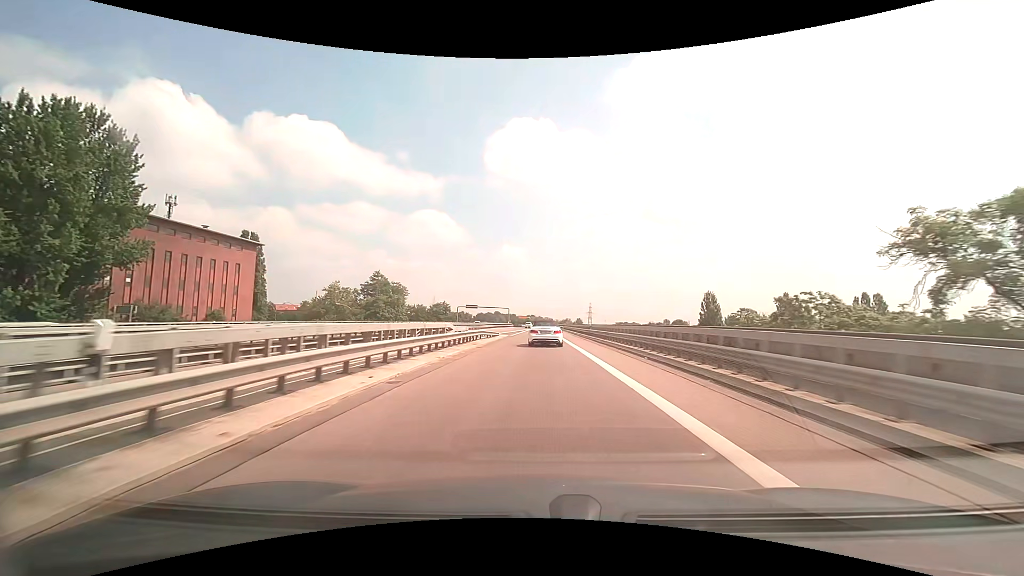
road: trunk_link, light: Day
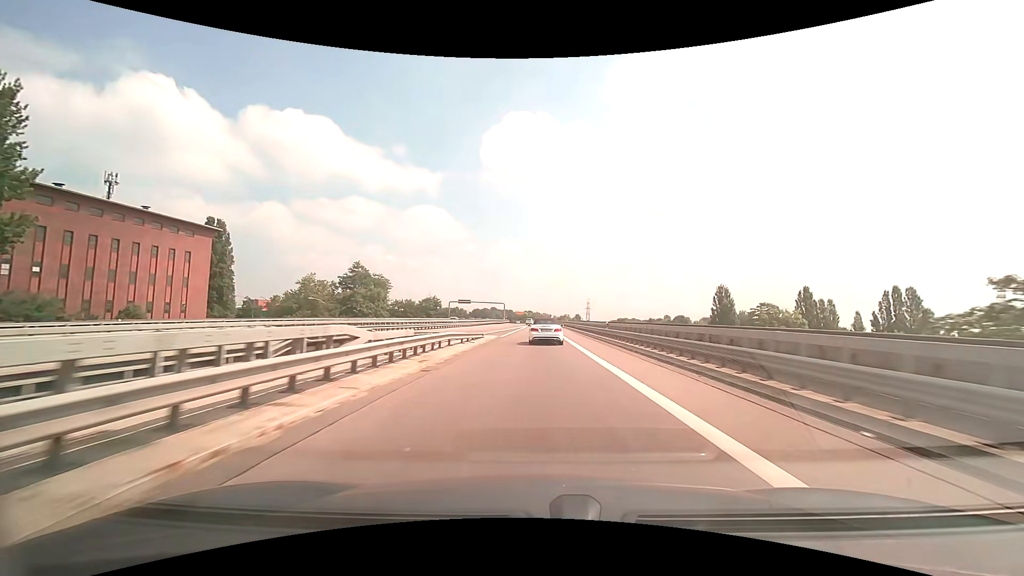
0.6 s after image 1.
(0.0, +11.9) m; 0°
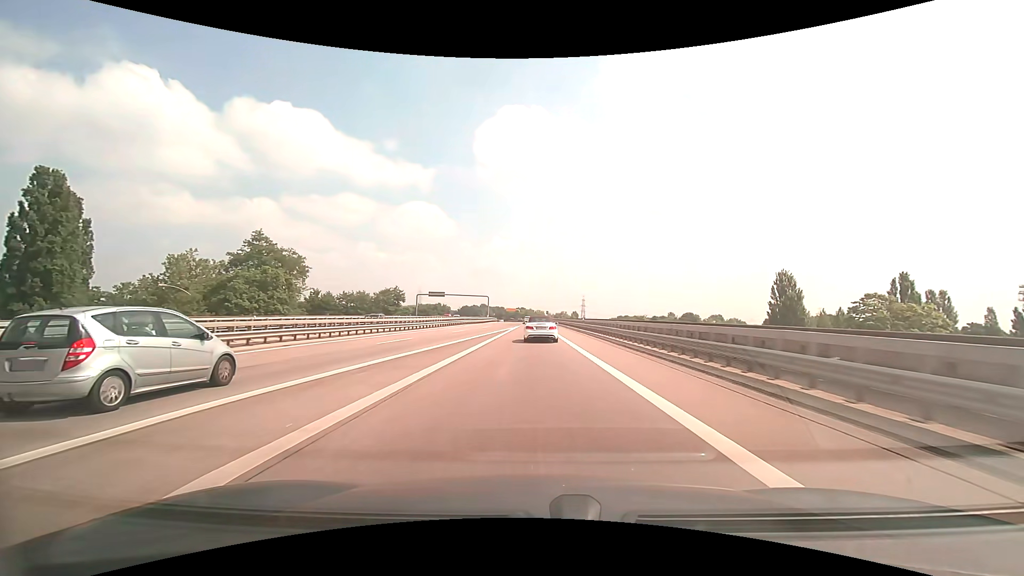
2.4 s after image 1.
(+0.3, +36.3) m; +1°
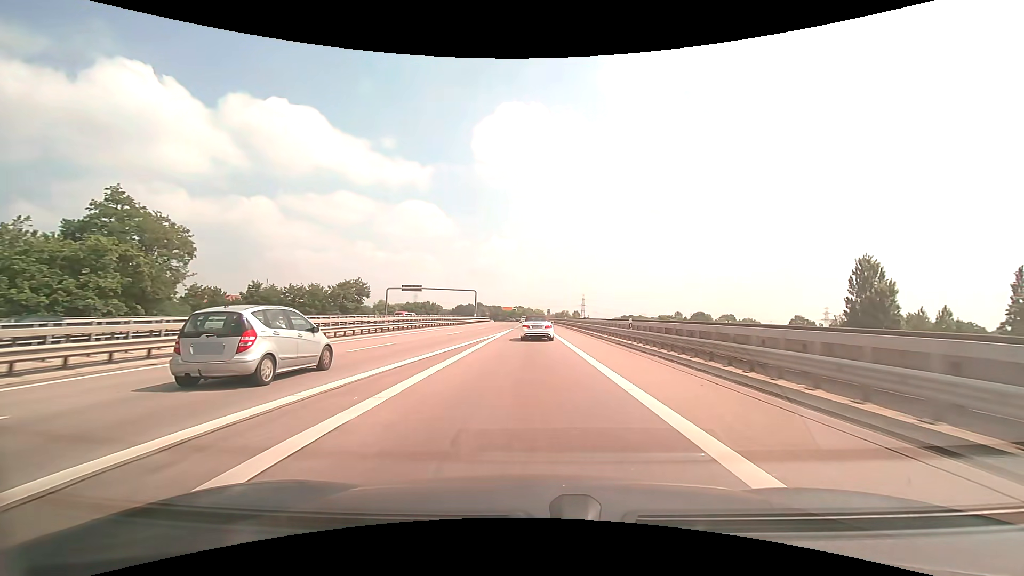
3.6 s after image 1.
(+0.1, +24.3) m; 0°
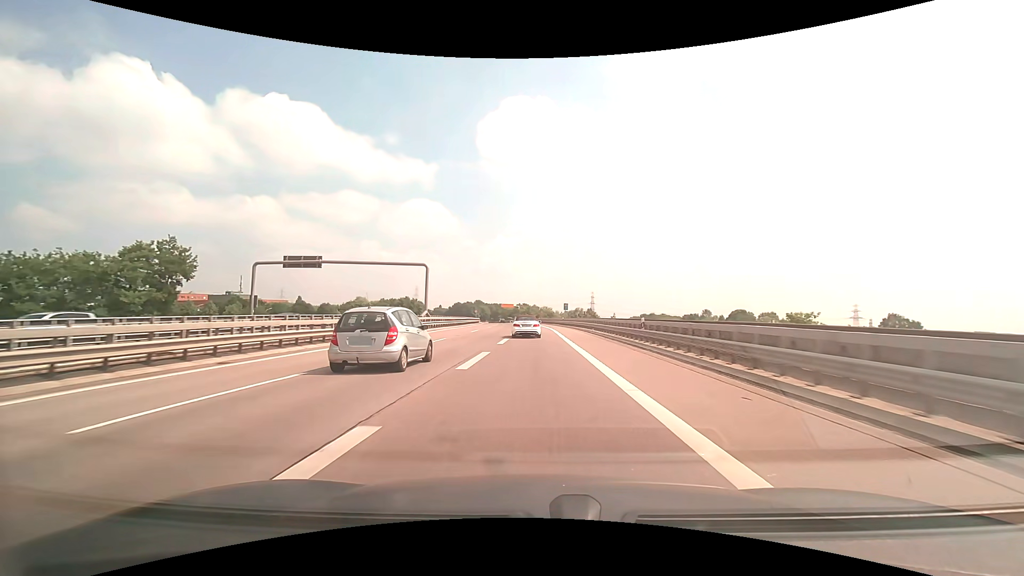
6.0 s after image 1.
(0.0, +49.1) m; 0°
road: trunk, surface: asphalt
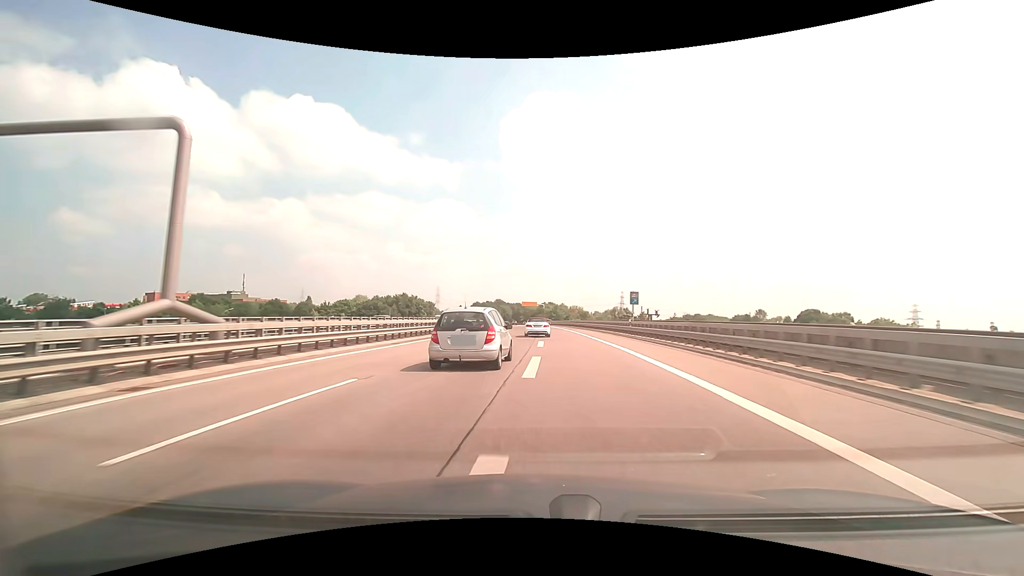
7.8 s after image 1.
(-0.8, +37.3) m; -3°
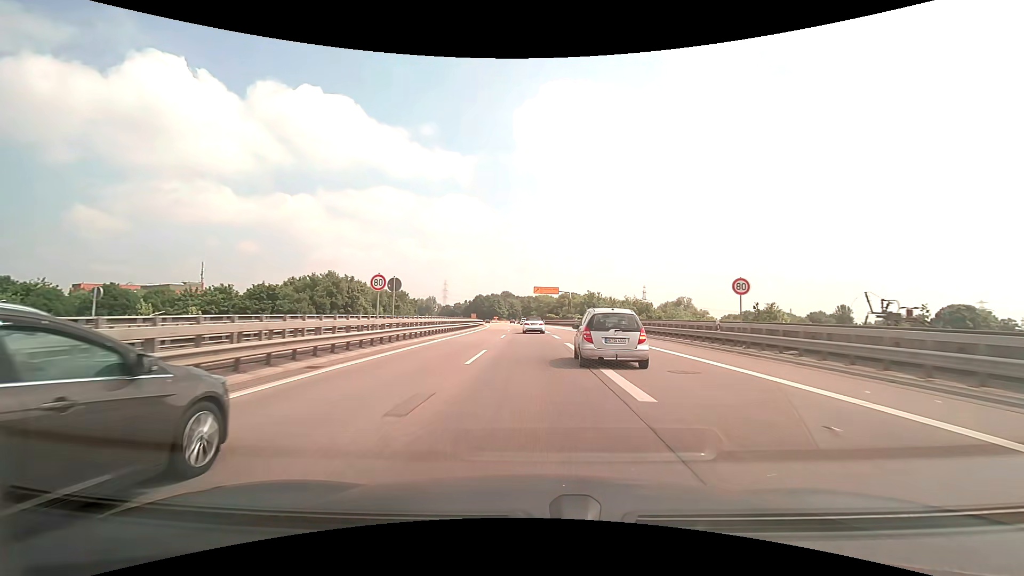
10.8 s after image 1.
(-1.2, +62.9) m; -2°
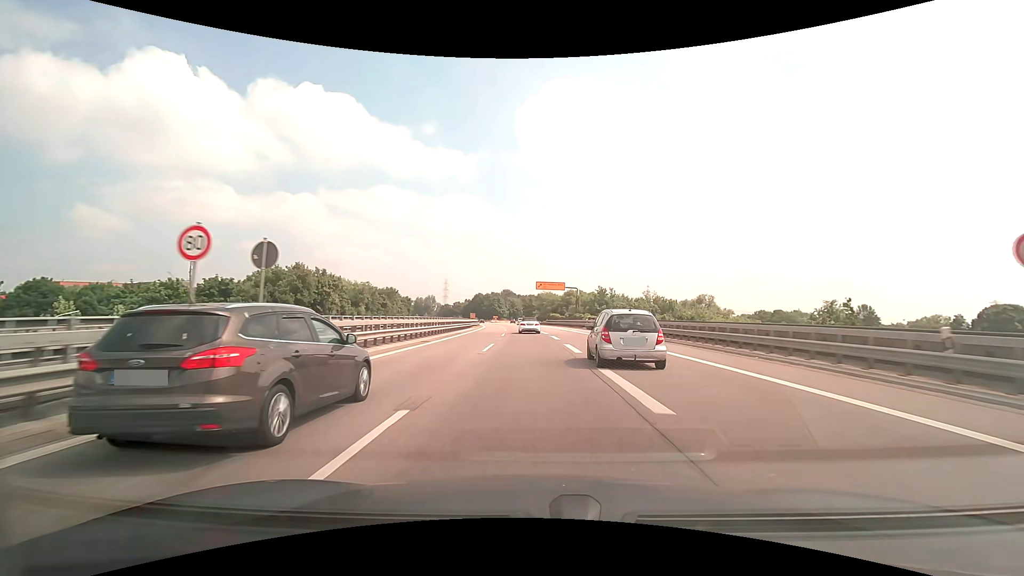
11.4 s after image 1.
(0.0, +12.7) m; 0°
(0, +10) (0, +20) (0, +30) (-1, +40) (-1, +50) (-1, +60) (-2, +70) (-3, +80) (-3, +90) (-4, +100) m
